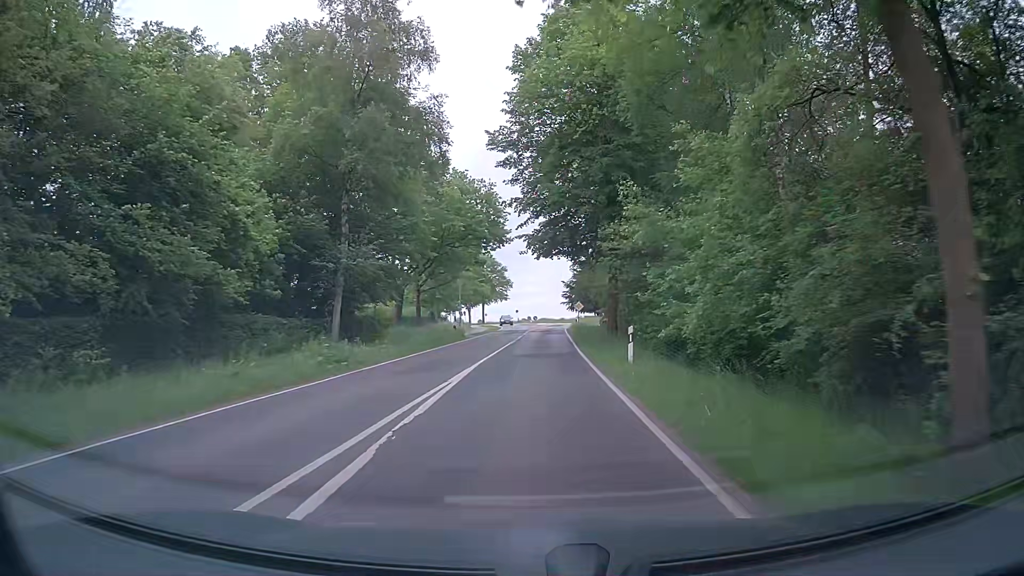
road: tertiary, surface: asphalt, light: Day
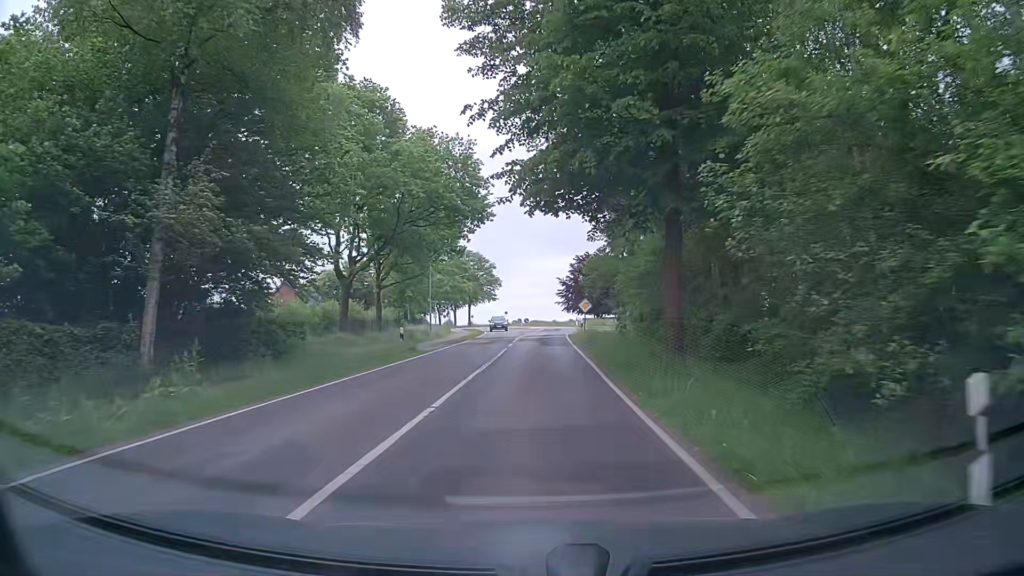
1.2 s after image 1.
(+0.1, +14.4) m; 0°
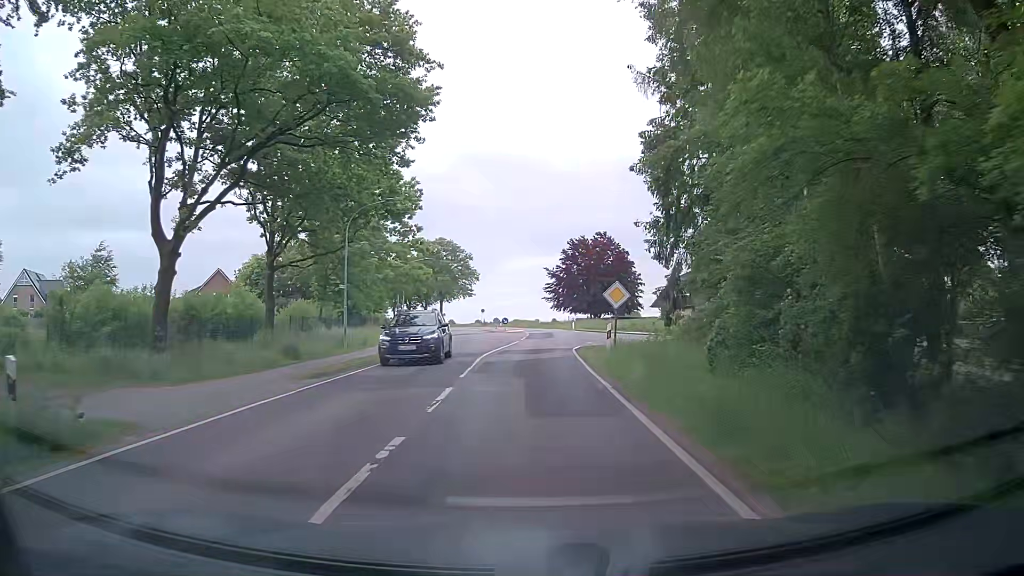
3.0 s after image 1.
(+0.5, +20.5) m; +3°
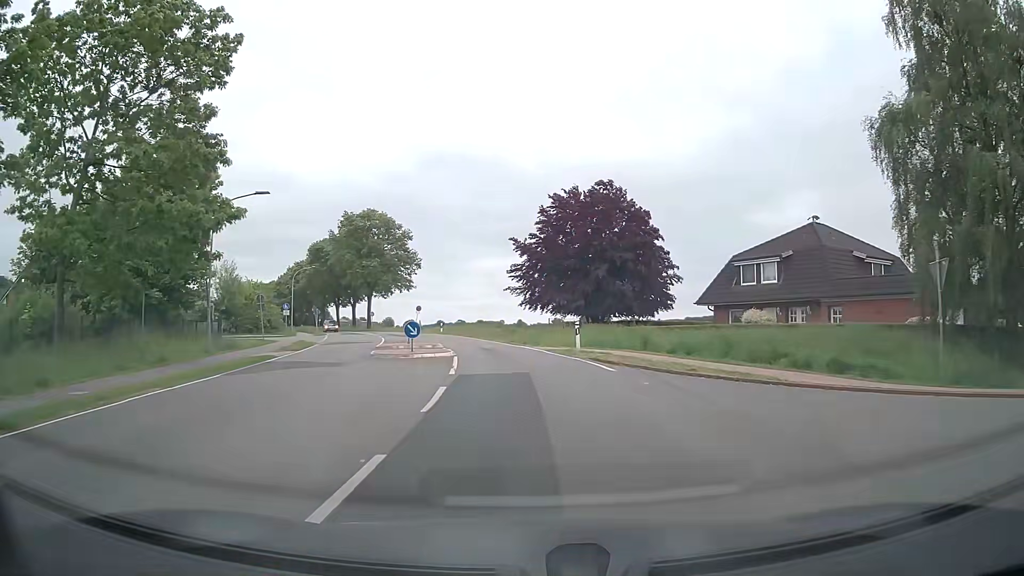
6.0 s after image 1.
(+0.5, +34.1) m; +3°
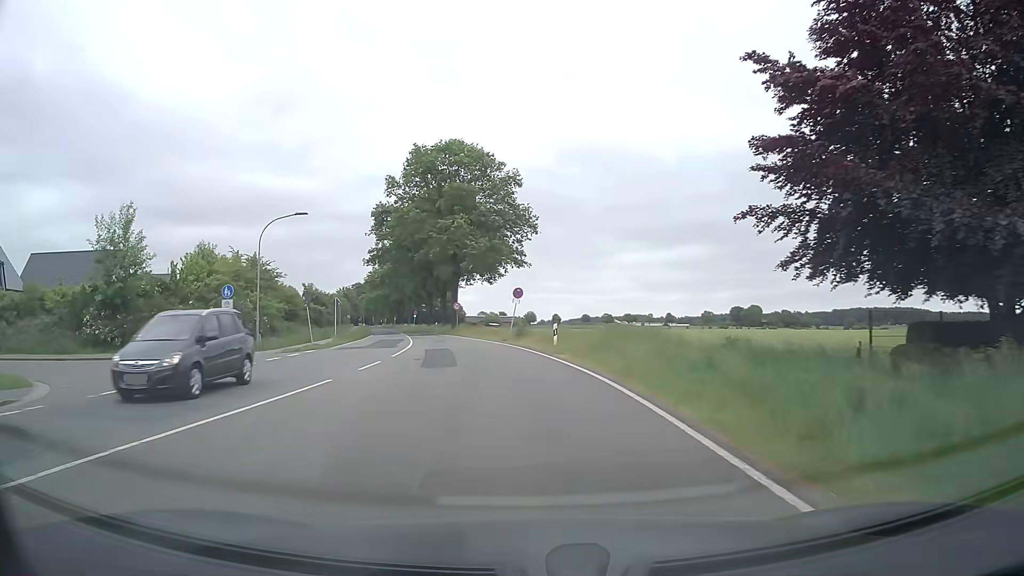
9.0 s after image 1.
(-2.7, +36.0) m; -12°
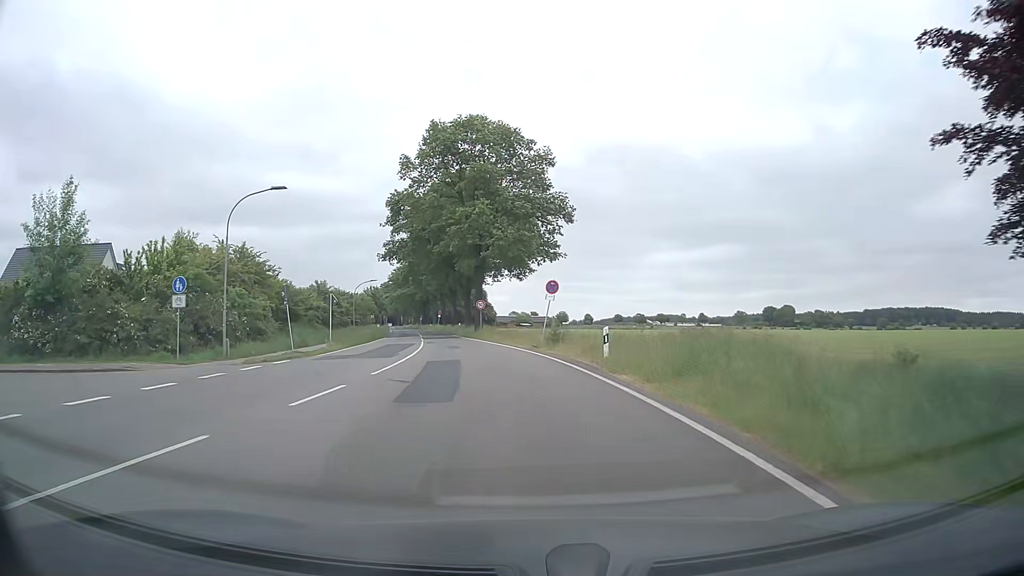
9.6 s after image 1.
(-0.1, +7.5) m; -3°
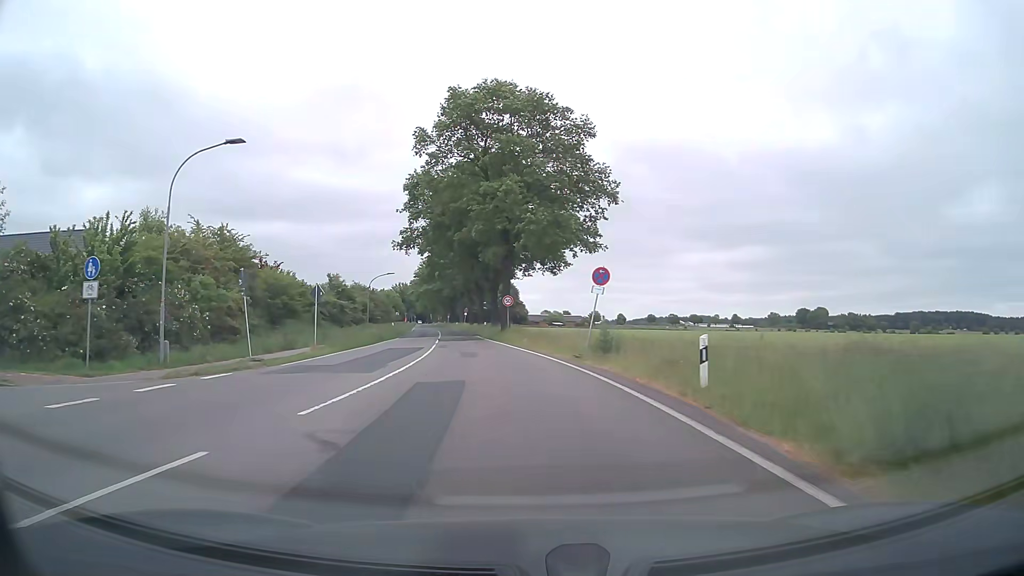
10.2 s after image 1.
(-0.2, +7.5) m; -3°
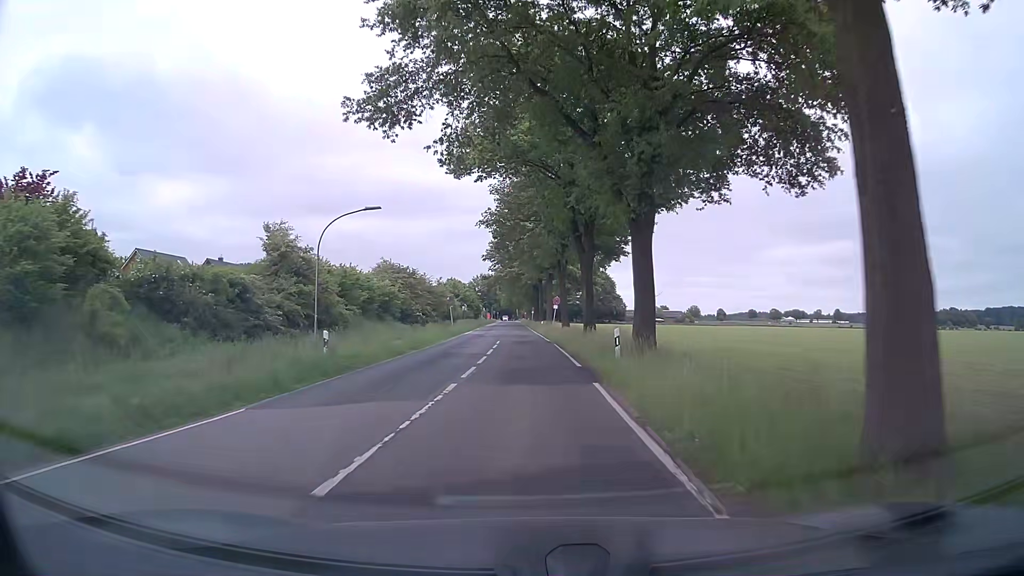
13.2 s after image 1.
(-3.3, +38.5) m; -8°
(0, +10) (0, +20) (0, +30) (0, +40) (-1, +50) (-1, +60) (-1, +70) (-2, +80) (-2, +90) (-2, +100) m
